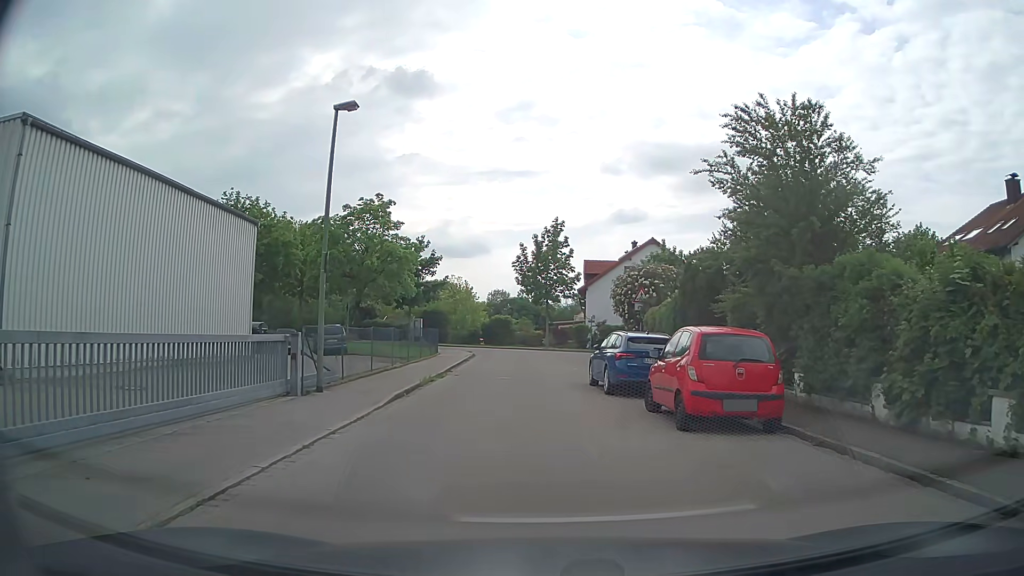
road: residential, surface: asphalt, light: Day
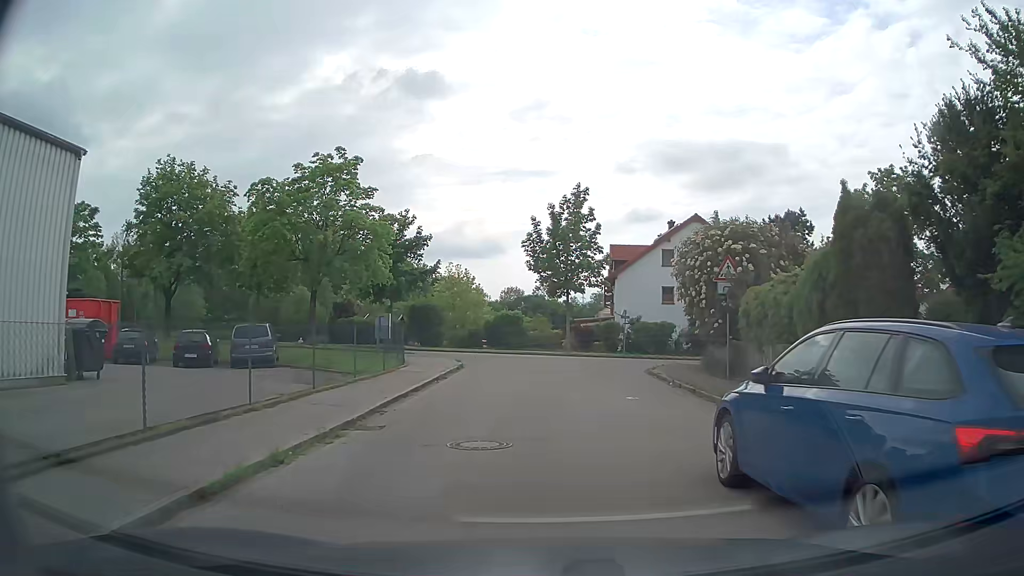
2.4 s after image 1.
(-0.3, +12.3) m; -1°
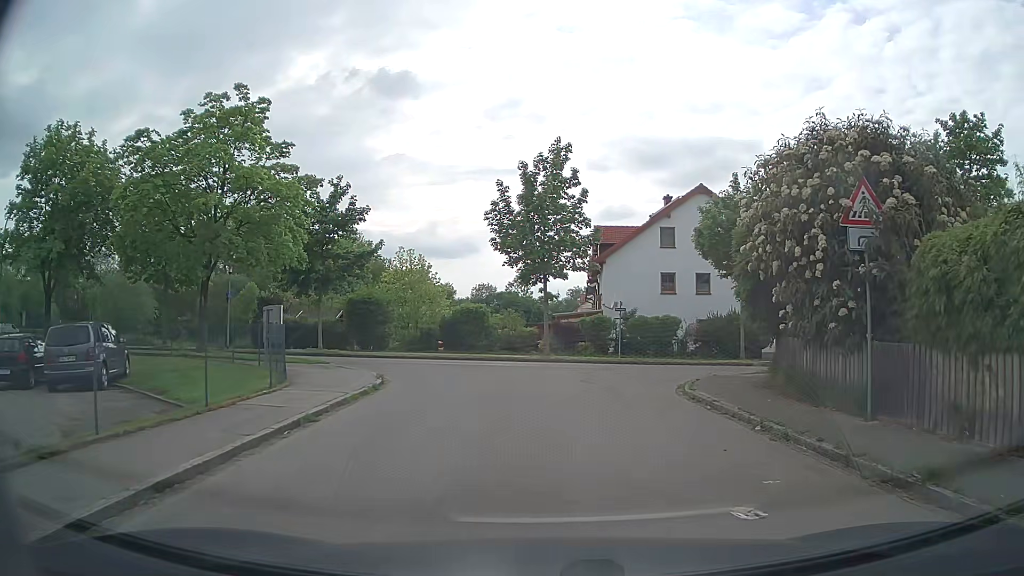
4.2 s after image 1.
(0.0, +9.5) m; +1°
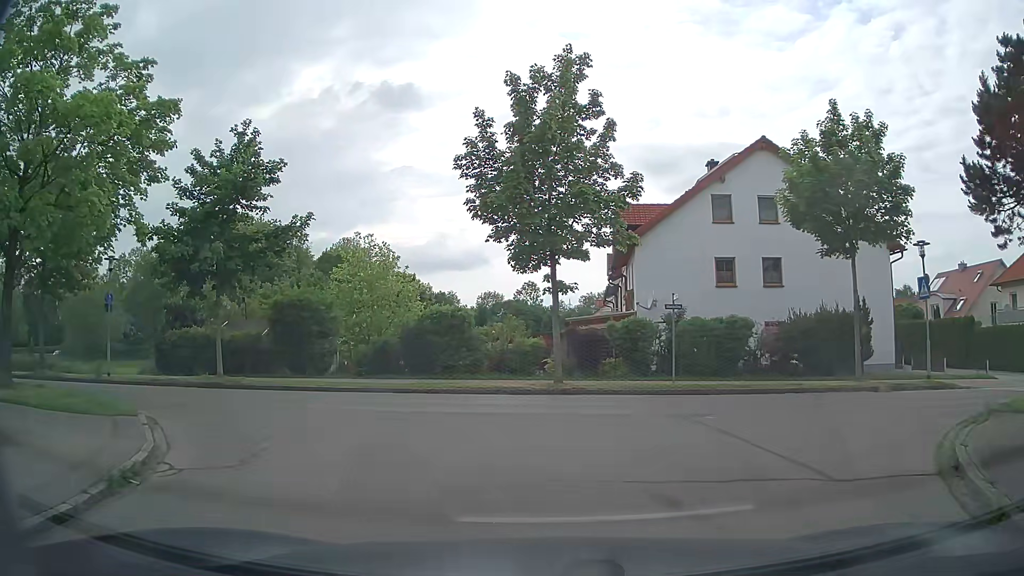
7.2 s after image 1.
(+0.2, +11.5) m; 0°
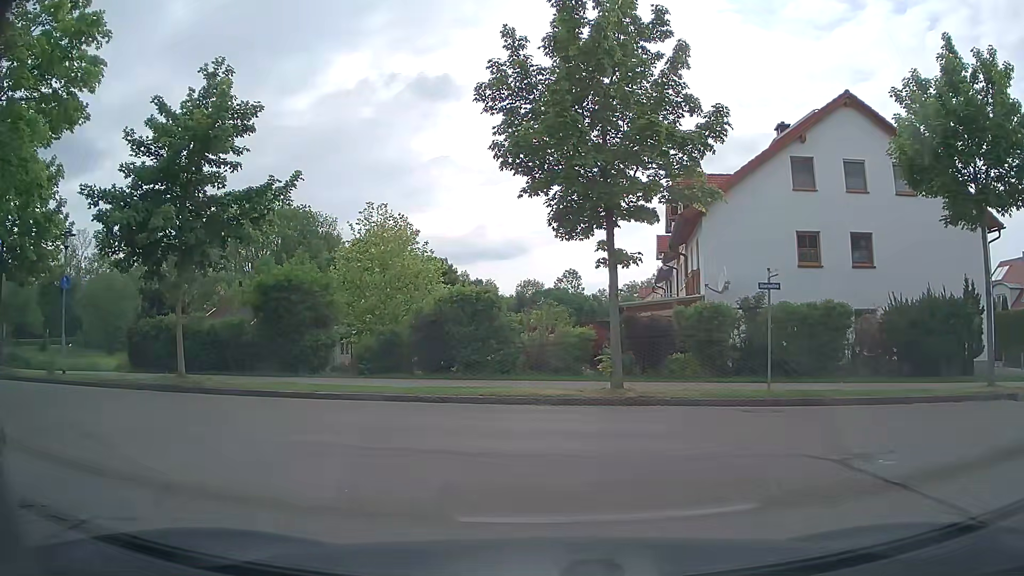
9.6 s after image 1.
(-0.2, +5.0) m; -5°
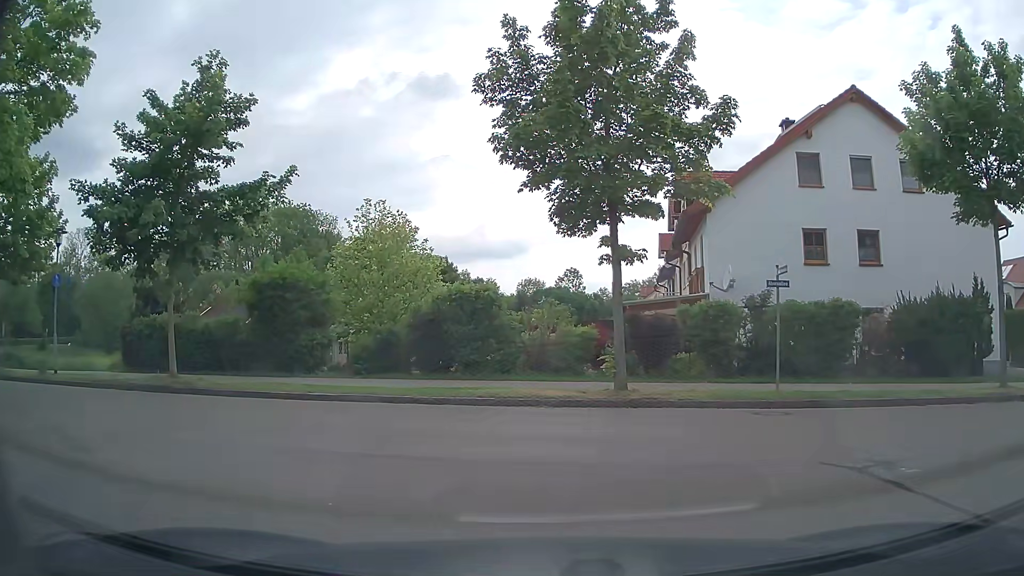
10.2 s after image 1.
(0.0, +0.5) m; 0°
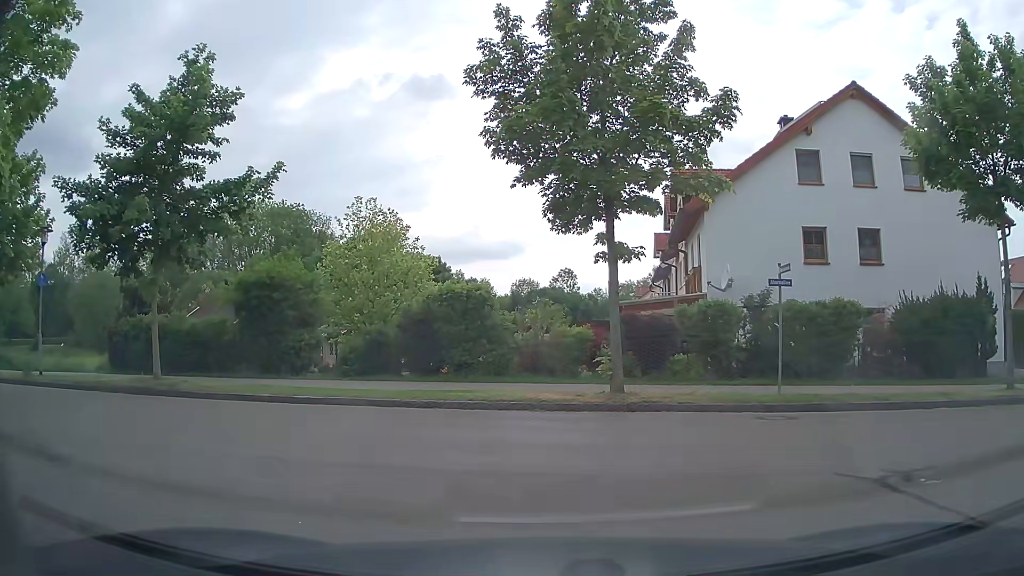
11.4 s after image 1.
(0.0, +0.5) m; 0°
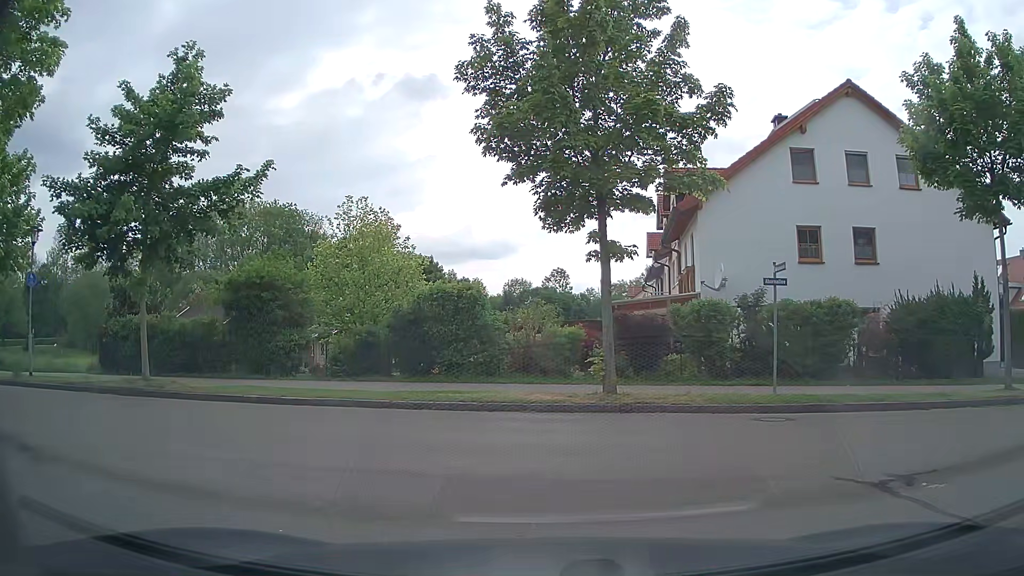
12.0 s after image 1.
(0.0, +0.2) m; 0°
